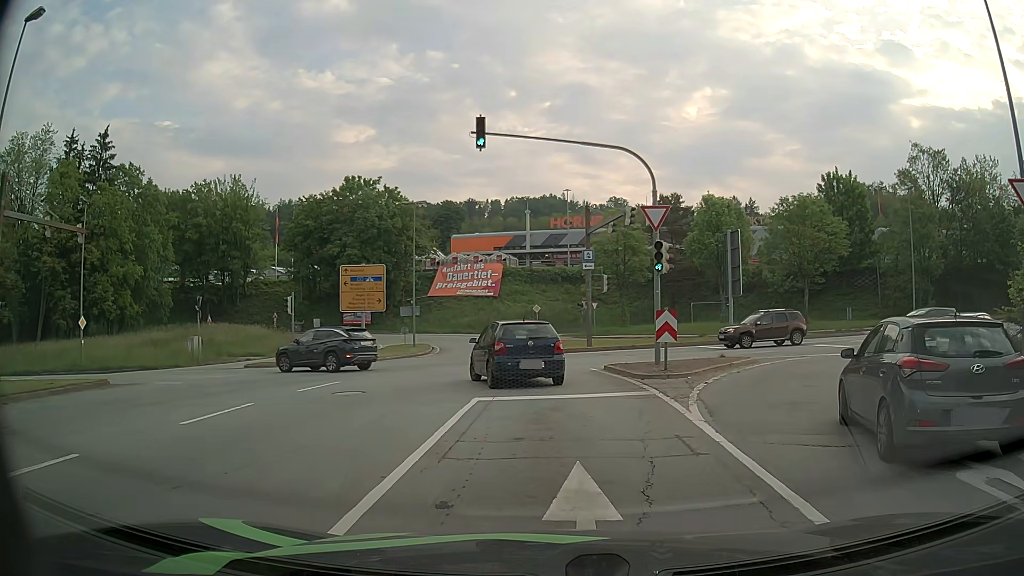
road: primary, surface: asphalt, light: Day
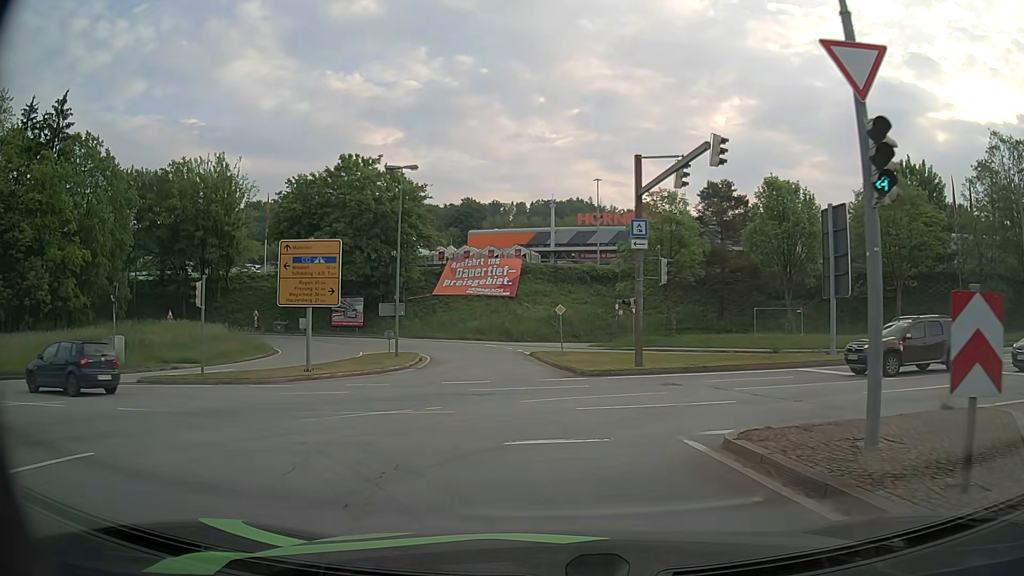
(-0.2, +12.1) m; -3°
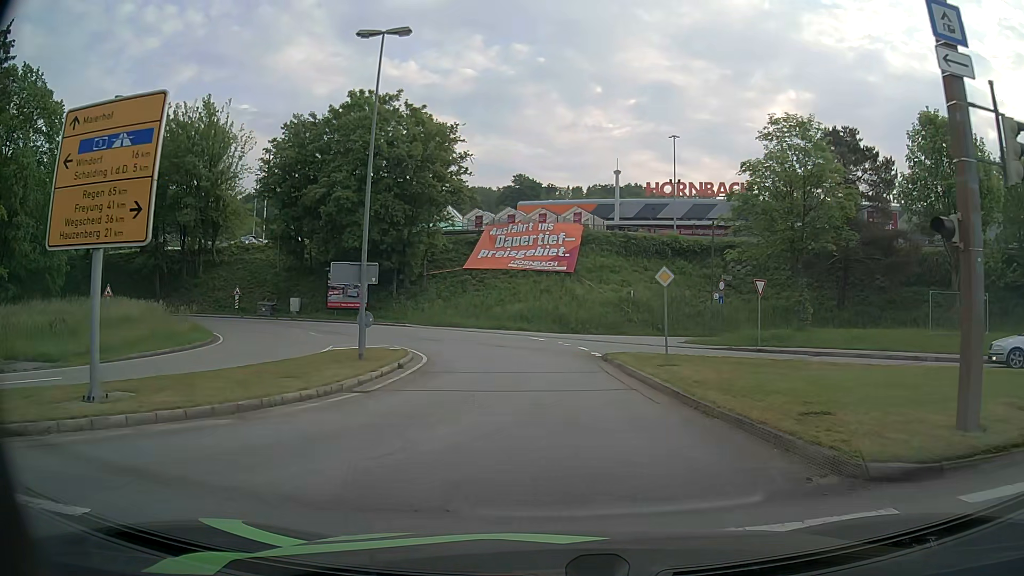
(-0.8, +16.2) m; -5°
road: residential
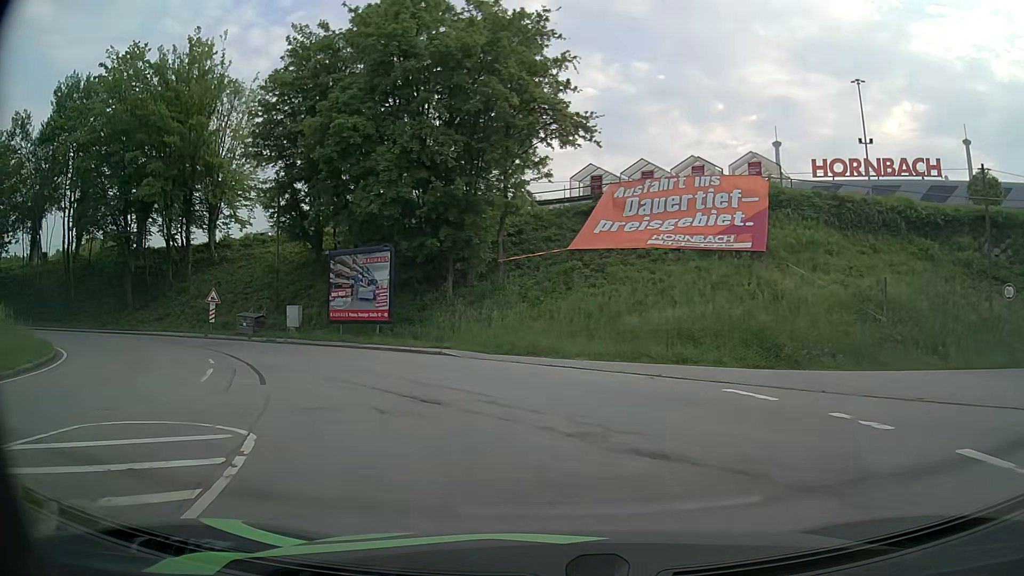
(-1.2, +21.5) m; -10°
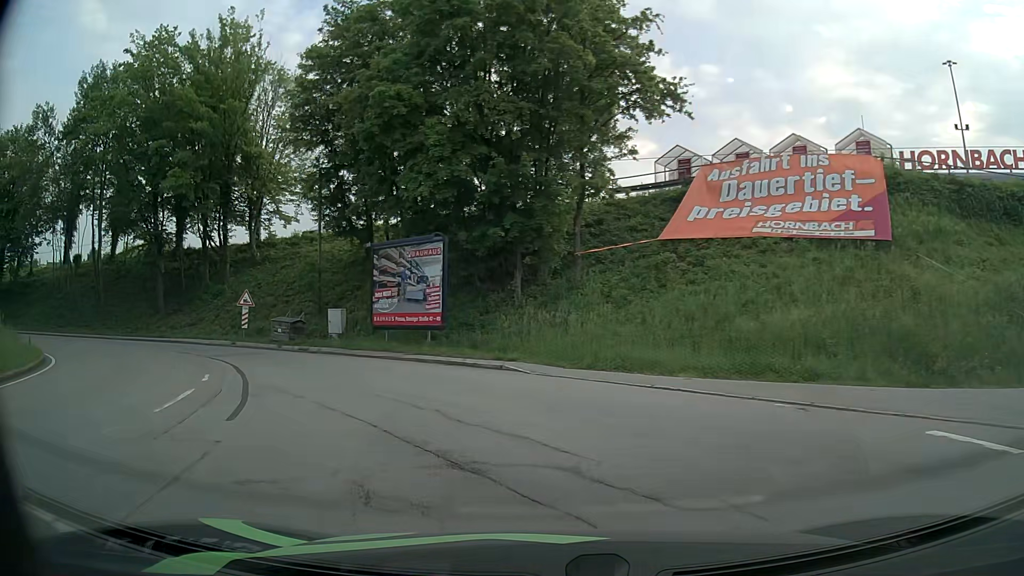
(-0.3, +4.6) m; -7°
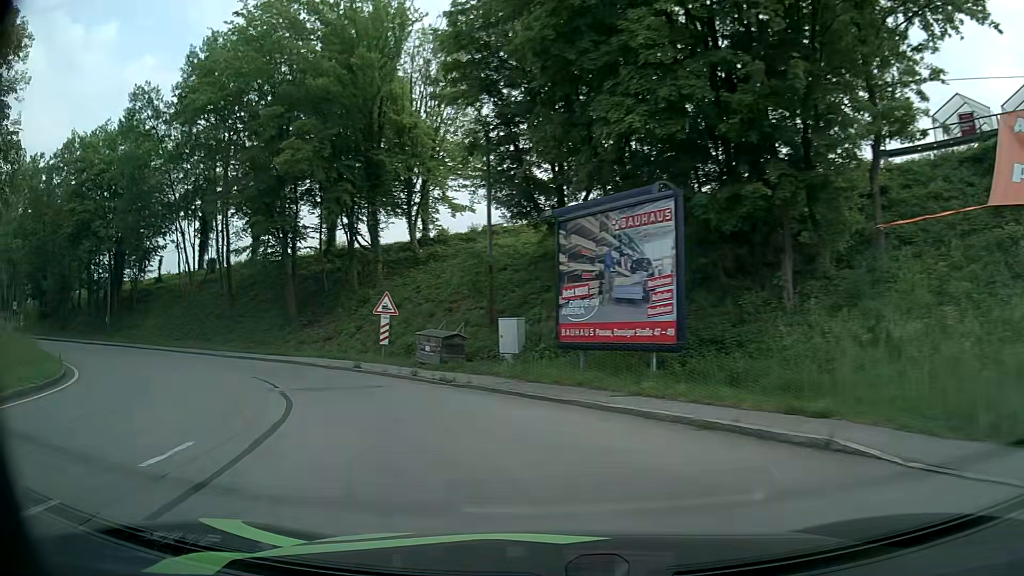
(-1.3, +8.9) m; -18°
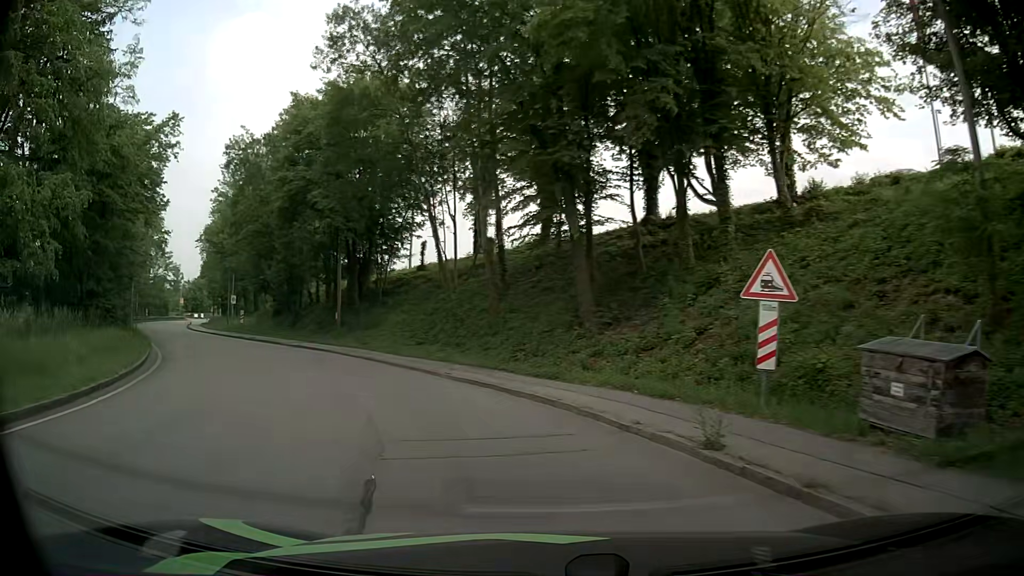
(-3.1, +12.3) m; -29°
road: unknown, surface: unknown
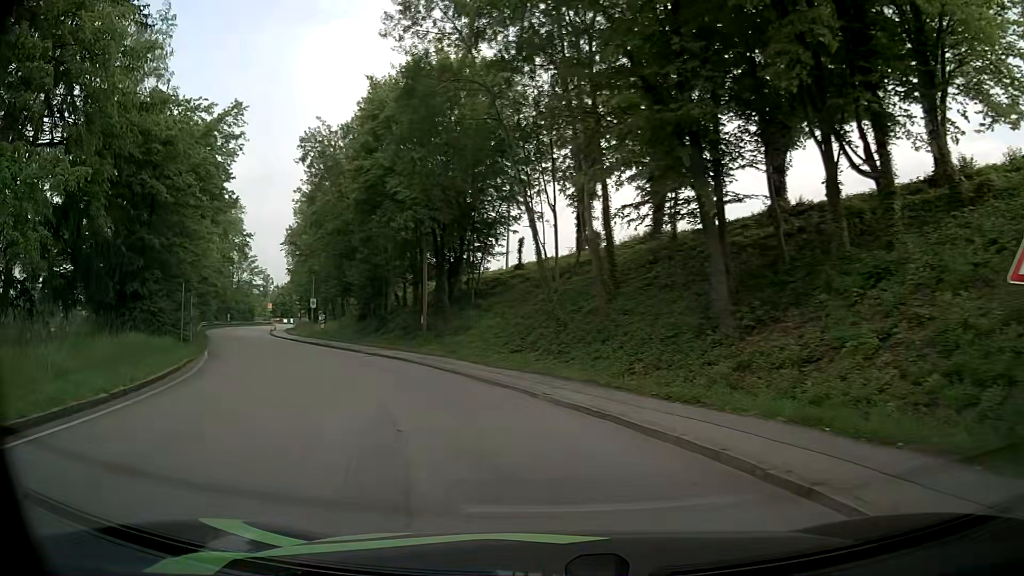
(-0.3, +4.2) m; -8°
(-1, +10) (-5, +19) (-9, +28) (-14, +37) (-19, +46) (-24, +54) (-28, +63) (-33, +72) (-36, +82) (-40, +91) m
